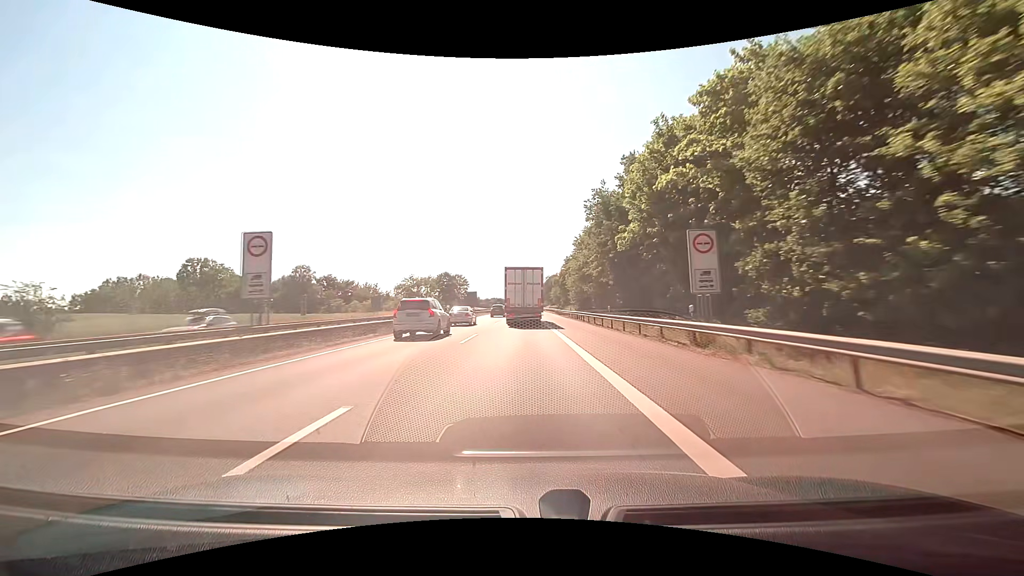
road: motorway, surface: asphalt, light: Day
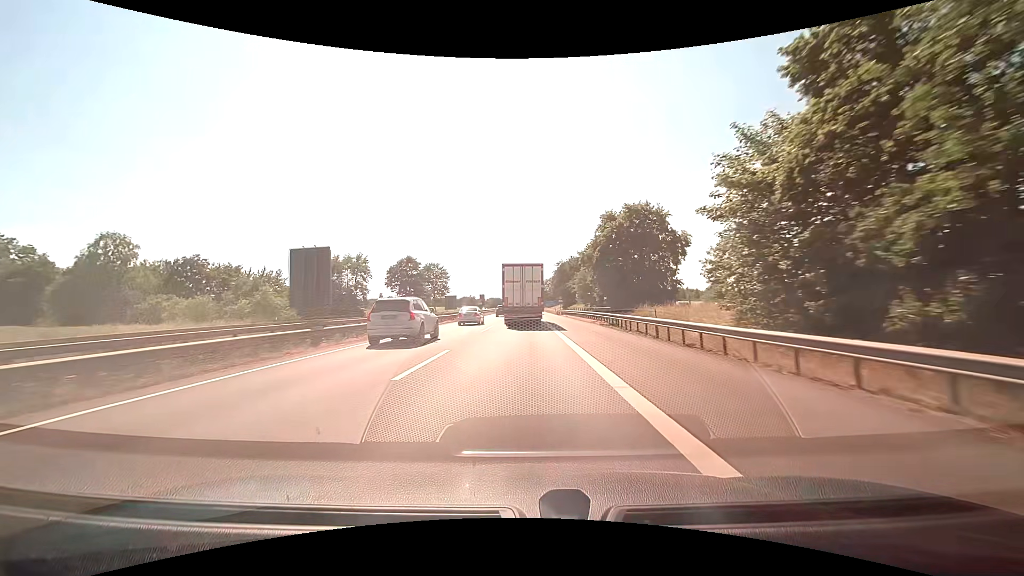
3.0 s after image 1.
(+0.1, +63.7) m; 0°
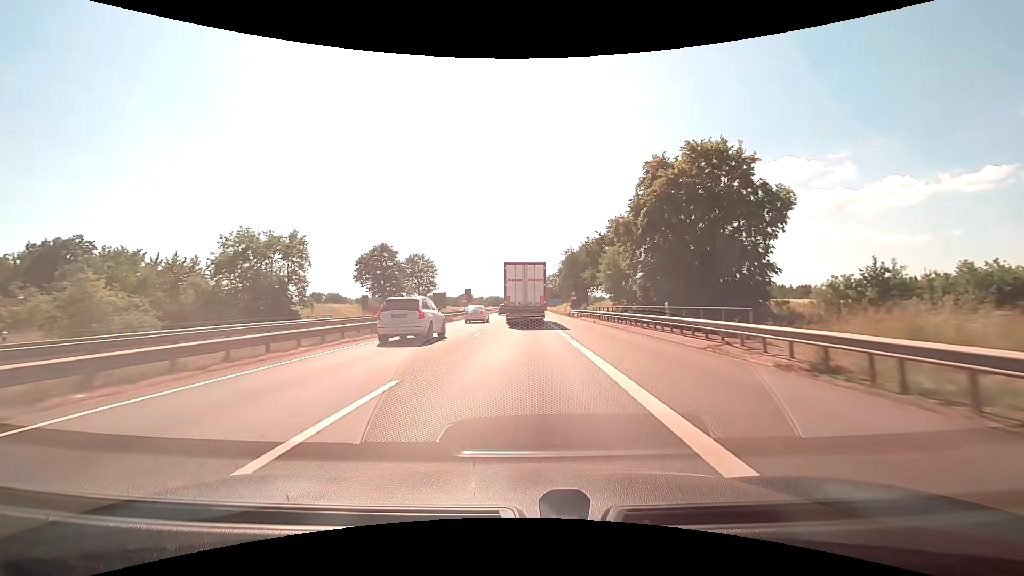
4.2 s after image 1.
(0.0, +24.7) m; 0°
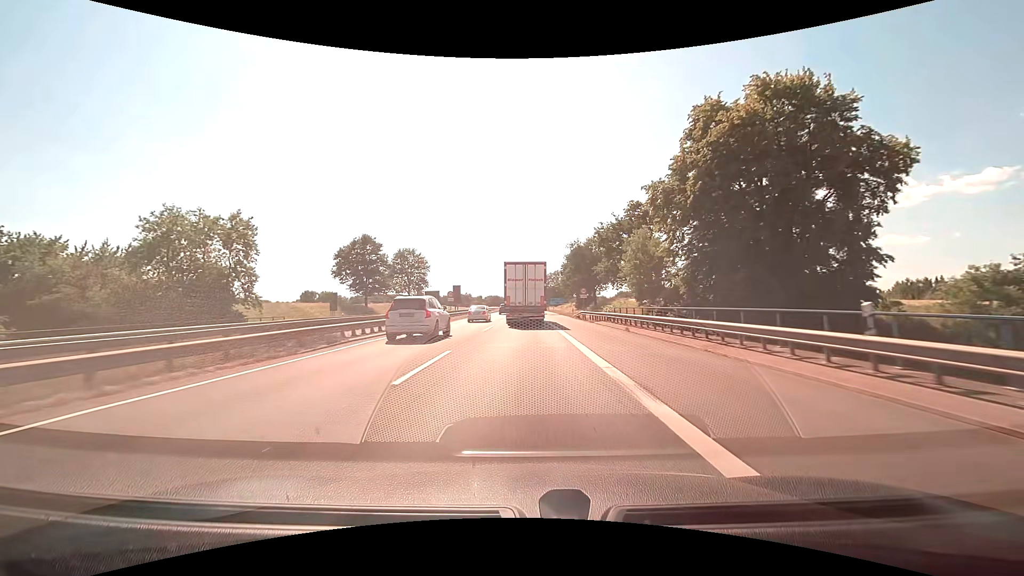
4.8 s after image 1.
(0.0, +12.2) m; 0°
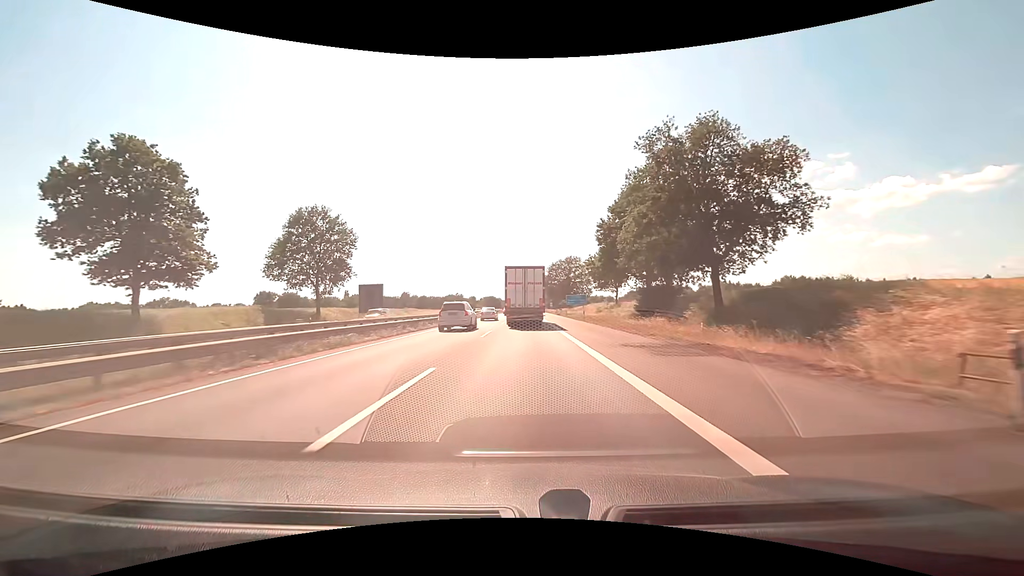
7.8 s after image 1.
(-0.1, +58.1) m; 0°
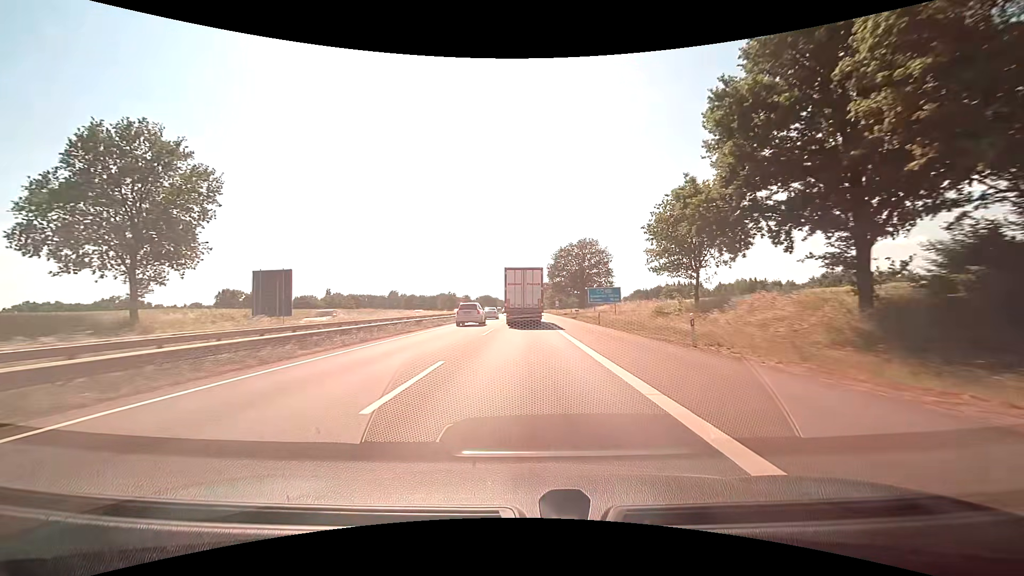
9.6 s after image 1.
(-0.1, +34.8) m; 0°
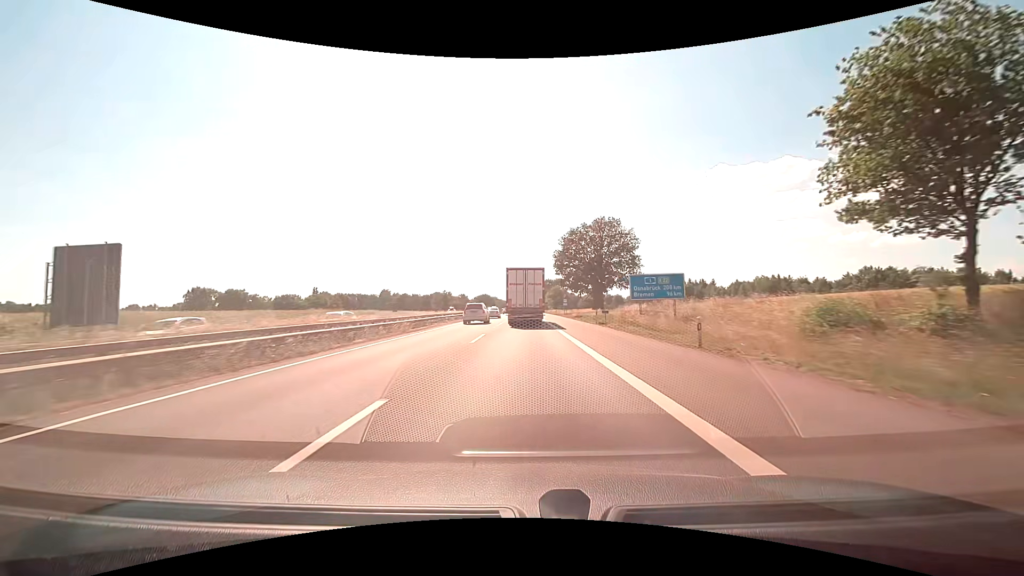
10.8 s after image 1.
(-0.1, +23.6) m; 0°
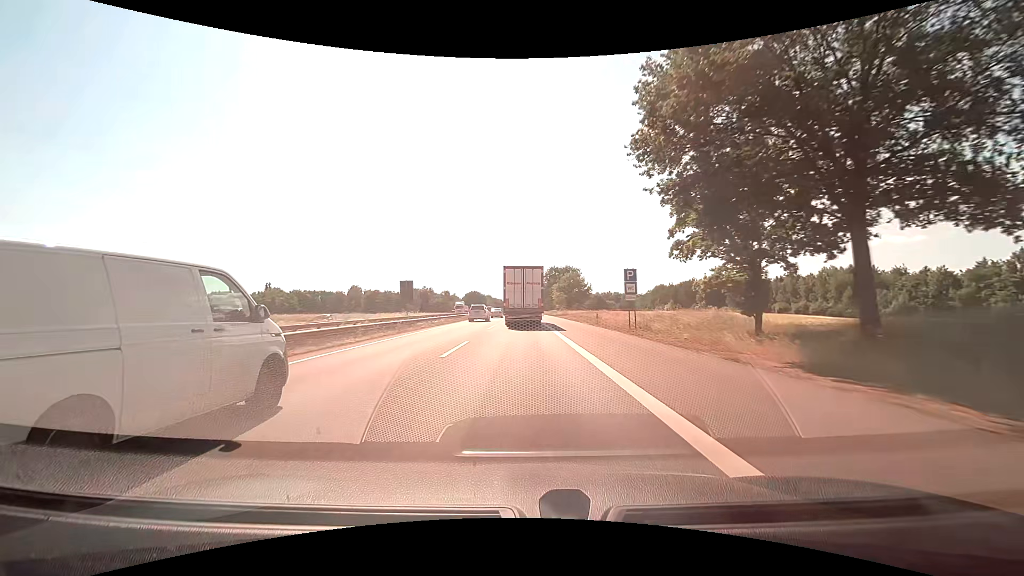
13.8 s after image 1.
(+0.3, +60.1) m; 0°
(0, +10) (0, +20) (0, +30) (0, +40) (0, +50) (0, +60) (0, +70) (0, +80) (0, +90) (0, +100) m
